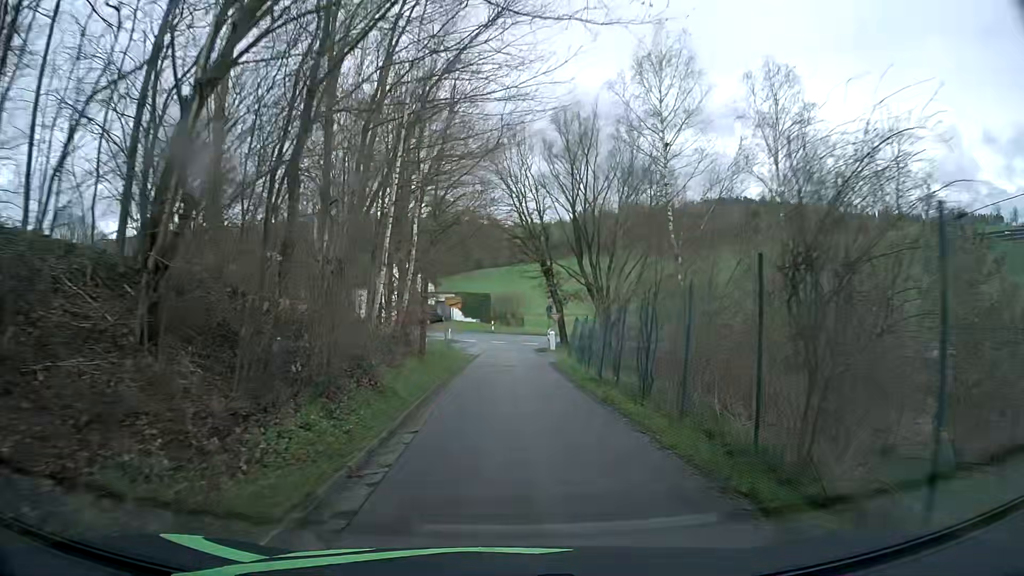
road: unclassified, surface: asphalt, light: Day
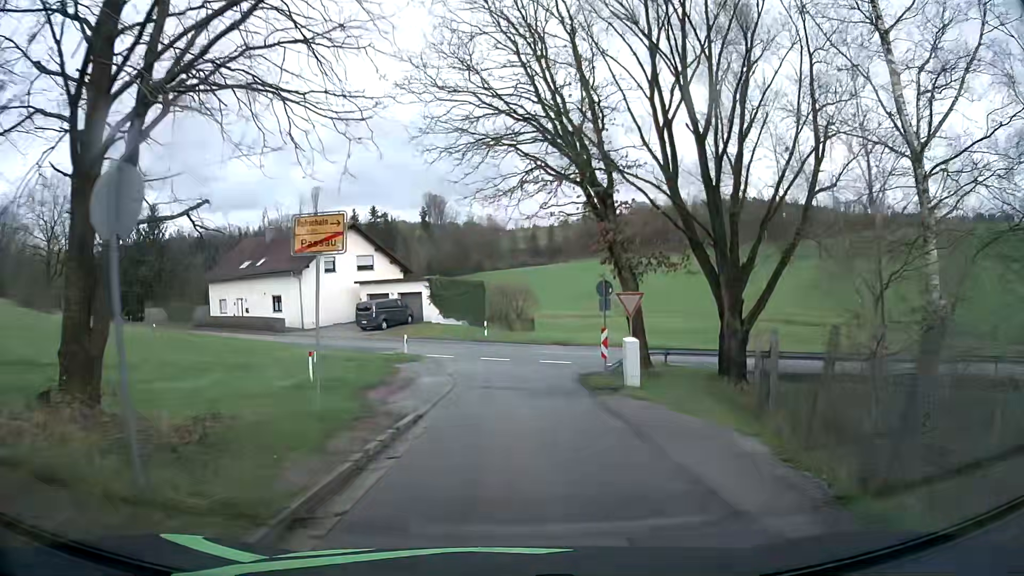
(0.0, +27.5) m; 0°
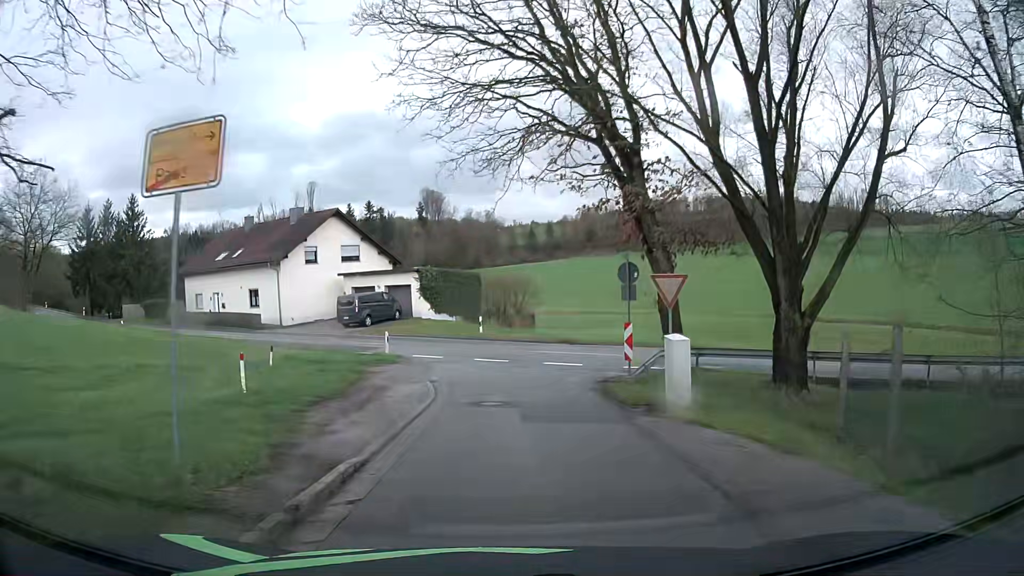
(0.0, +4.7) m; +1°
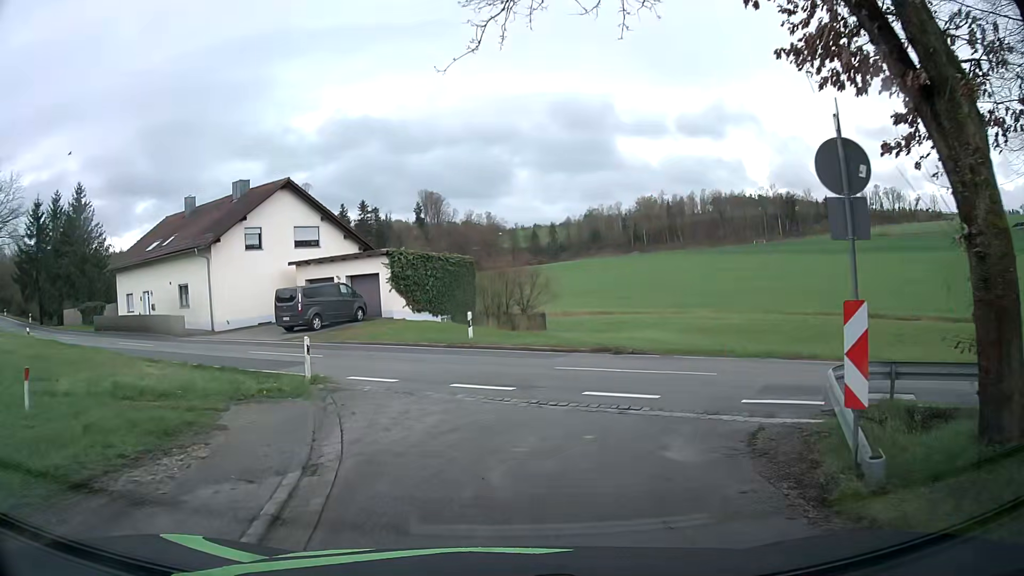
(0.0, +11.7) m; 0°
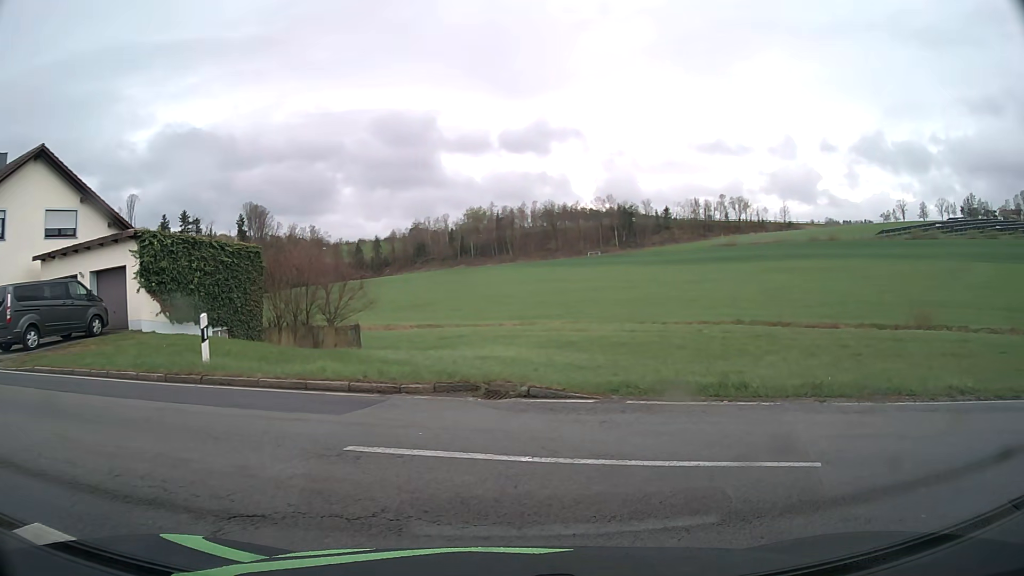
(+0.4, +10.2) m; +15°
